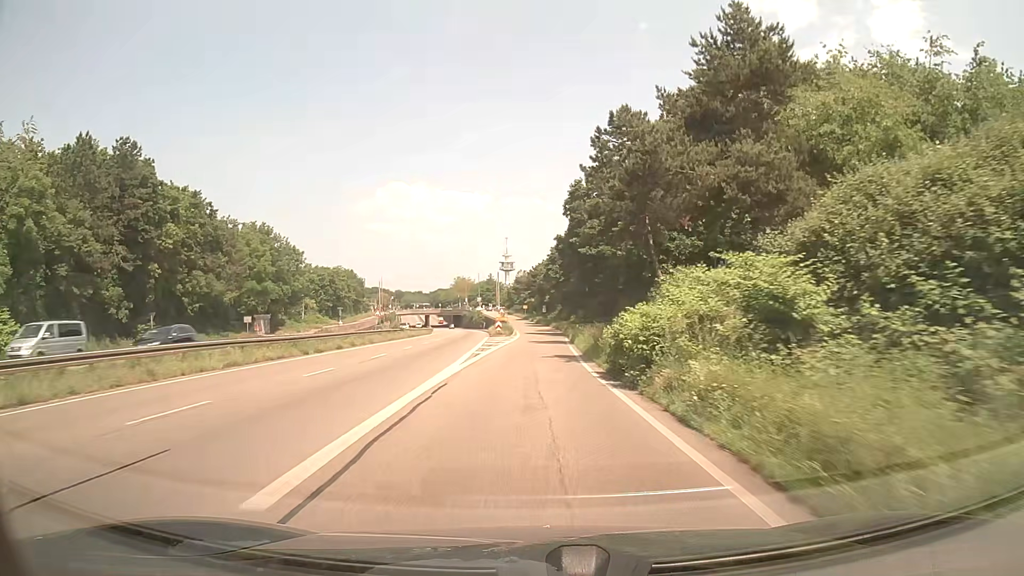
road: trunk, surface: asphalt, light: Day
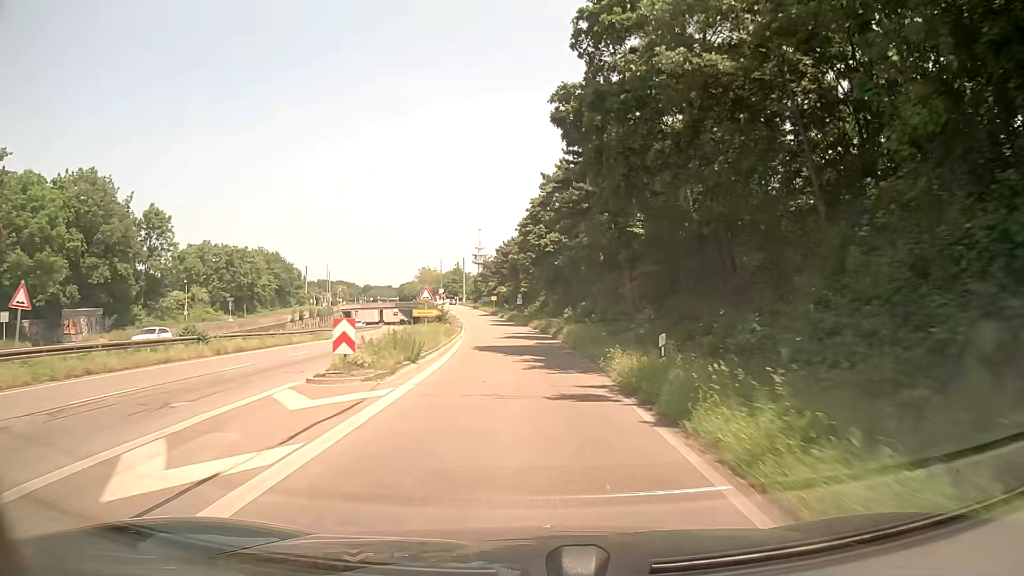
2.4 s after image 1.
(+0.8, +42.8) m; +2°
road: trunk_link
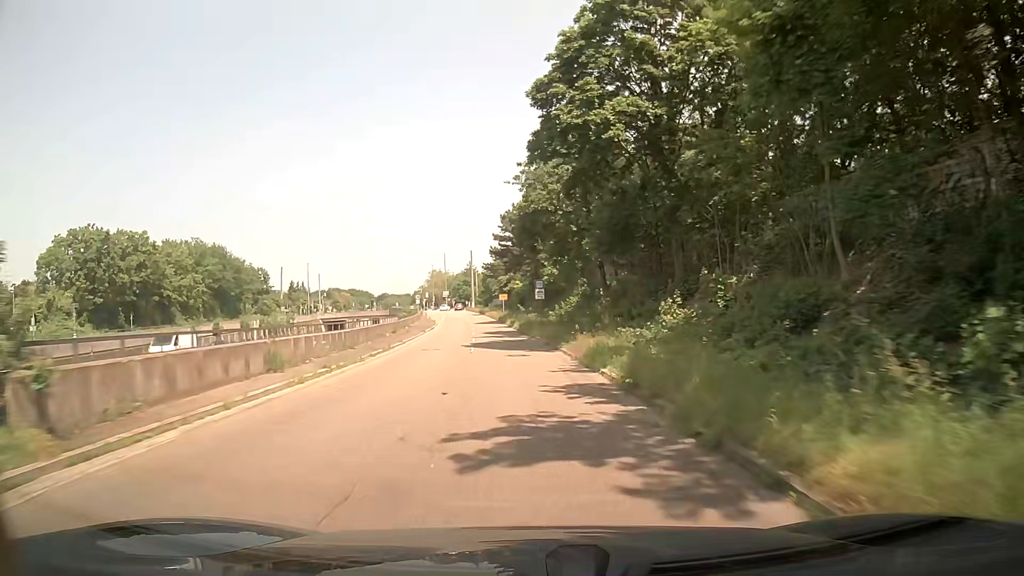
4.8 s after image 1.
(-0.4, +41.6) m; -2°
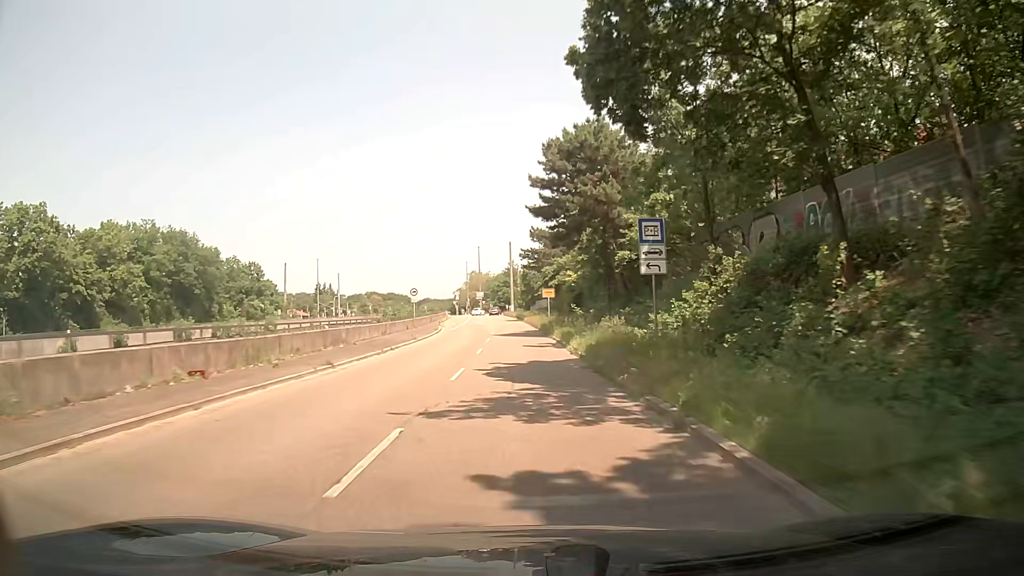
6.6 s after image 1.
(-1.1, +29.4) m; -4°
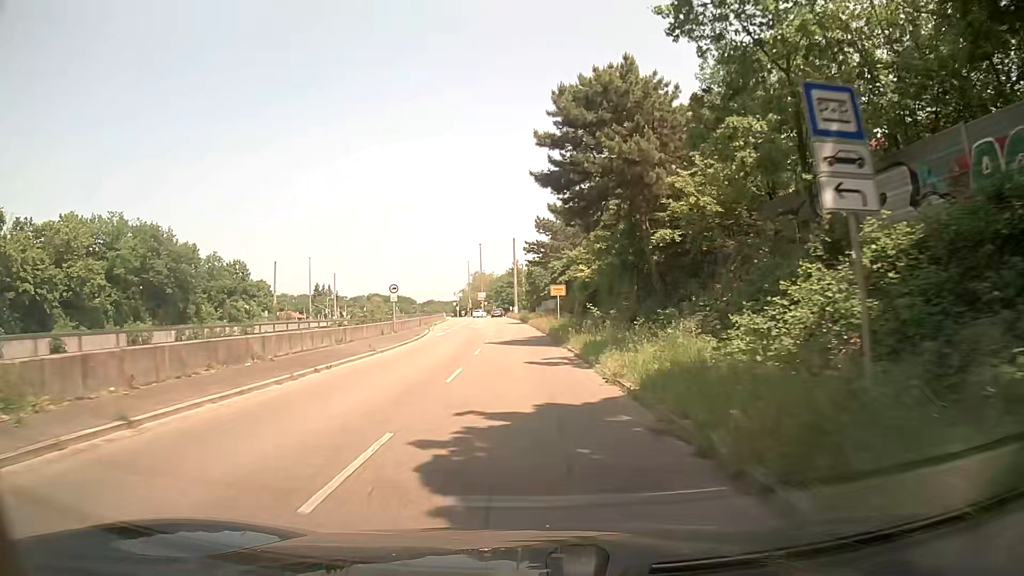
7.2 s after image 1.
(0.0, +9.4) m; 0°
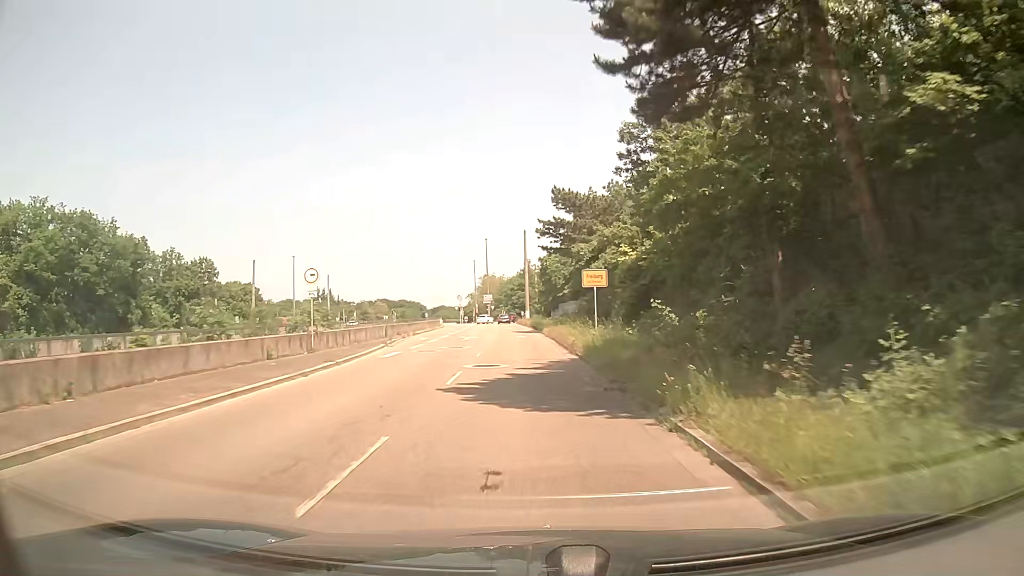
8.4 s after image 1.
(-0.2, +18.1) m; -1°
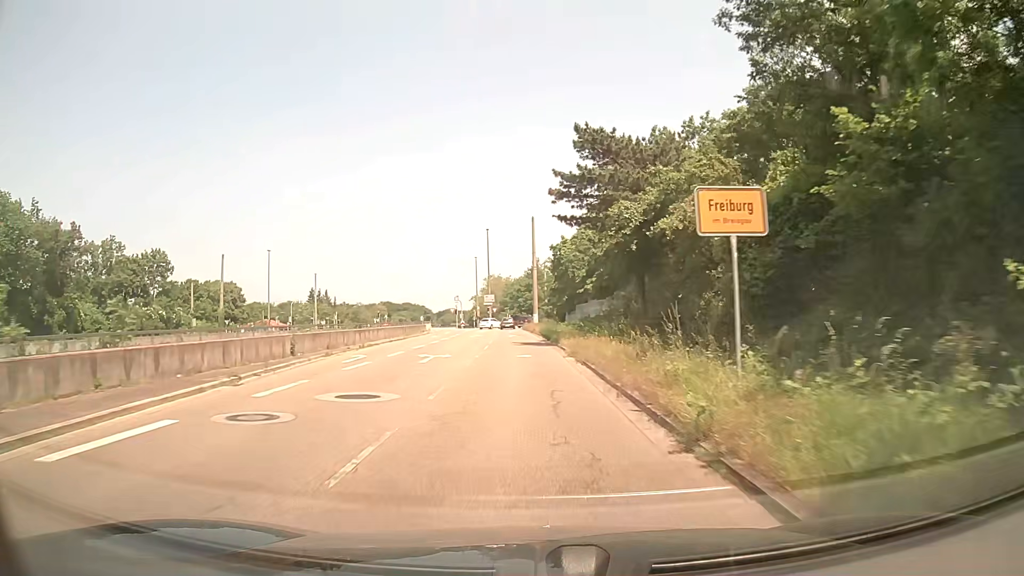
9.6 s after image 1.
(-0.2, +17.2) m; -1°
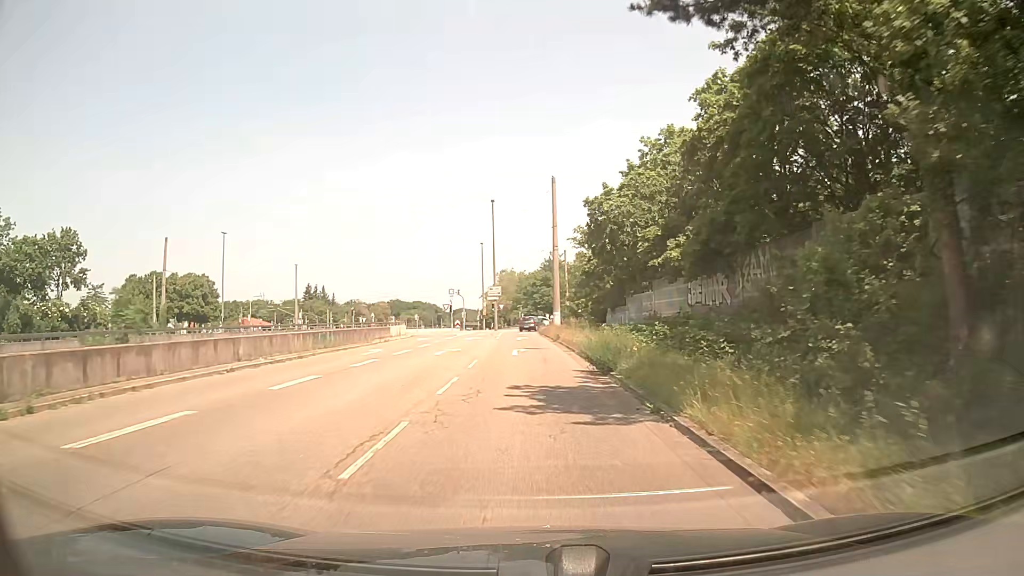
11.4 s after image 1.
(-0.4, +23.7) m; -2°
(0, +10) (0, +20) (0, +30) (0, +40) (-1, +50) (-1, +60) (+1, +70) (+9, +75) (+19, +75) (+29, +73) m
